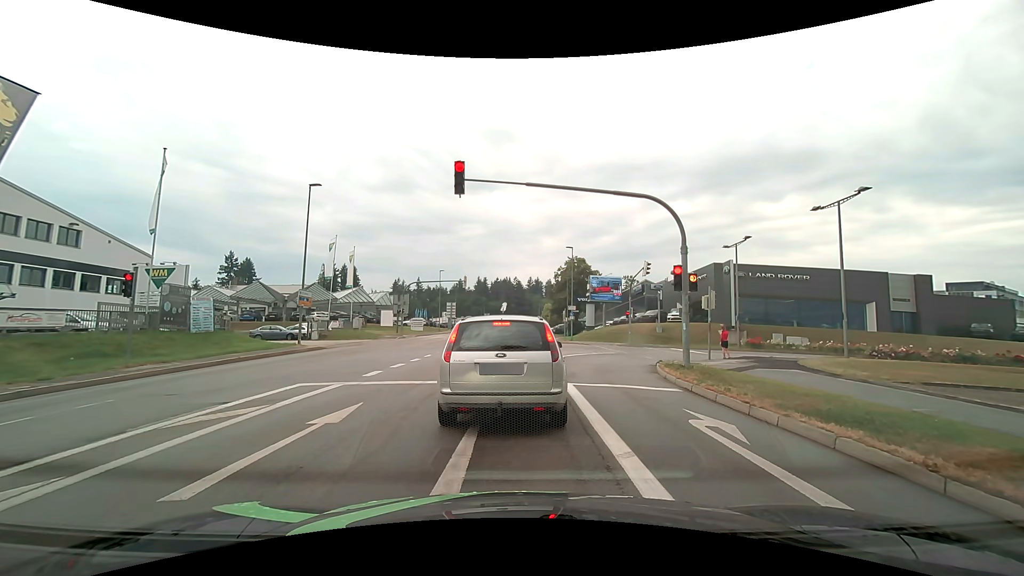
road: tertiary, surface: asphalt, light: Day
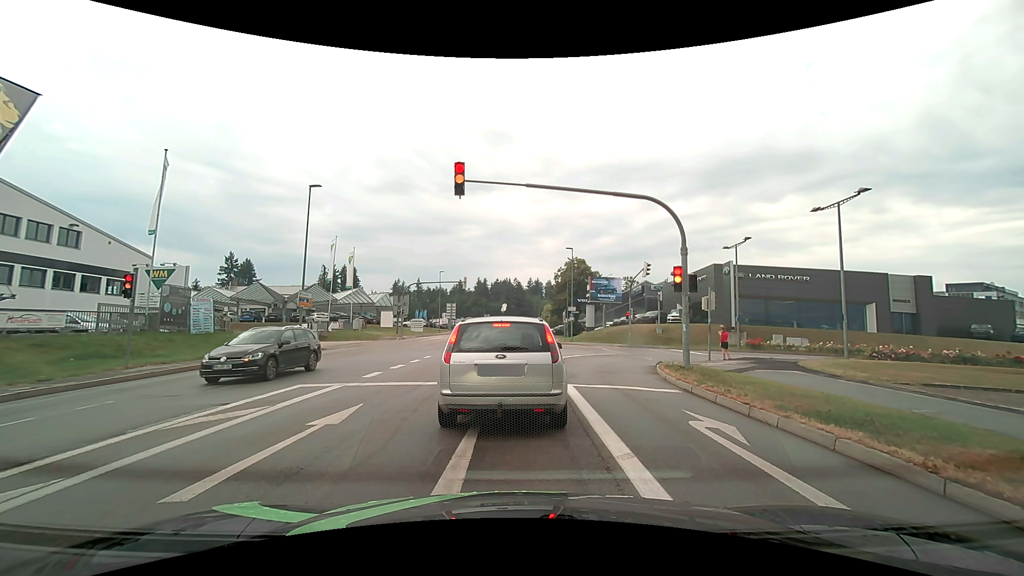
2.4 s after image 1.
(0.0, +0.1) m; 0°
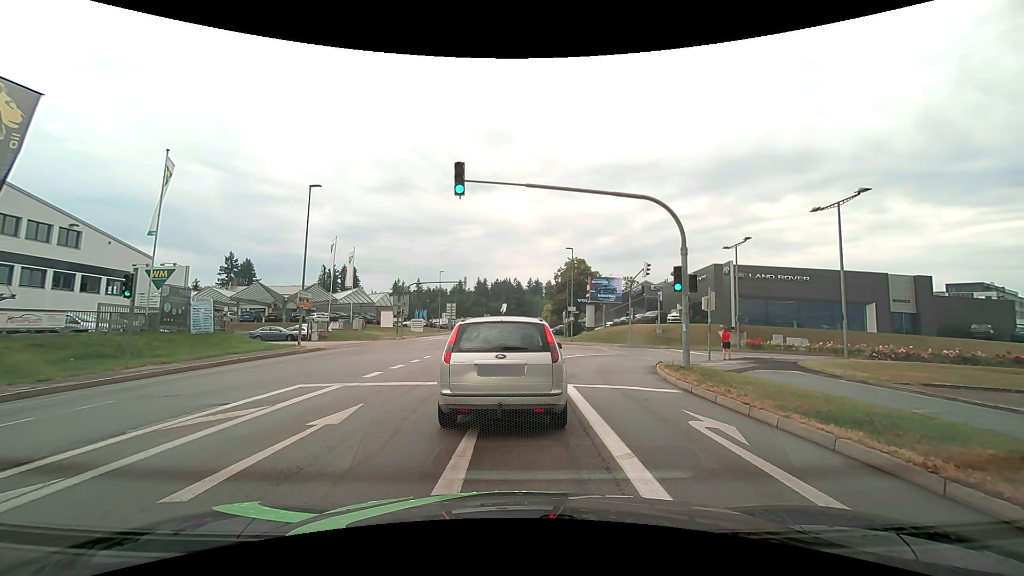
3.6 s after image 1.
(0.0, 0.0) m; 0°
(0, +10) (-1, +20) (-1, +30) (-1, +40) (-1, +50) (-1, +60) (-2, +70) (-2, +80) (-2, +90) (-2, +100) m
